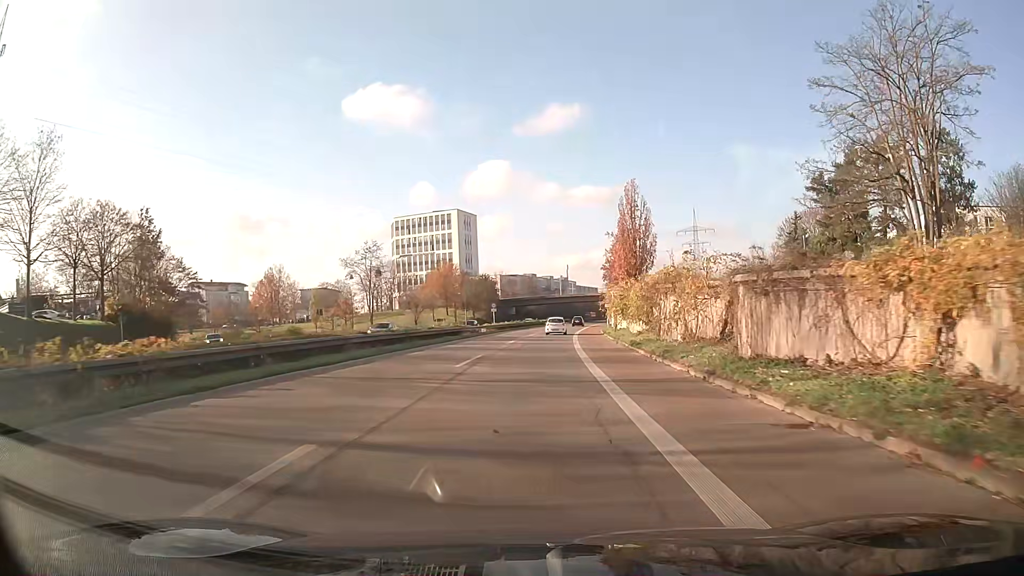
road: trunk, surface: asphalt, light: Day
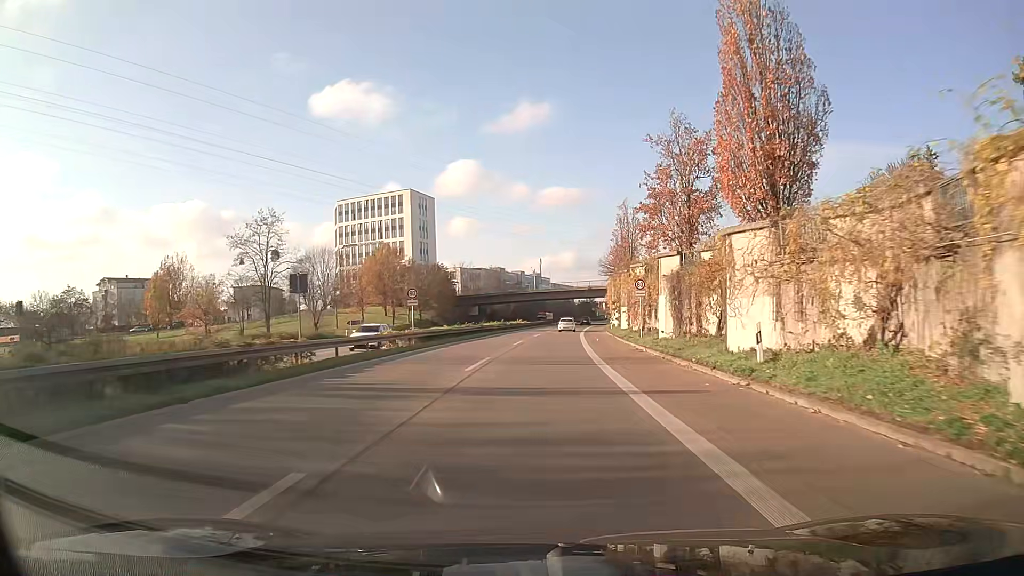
(+0.8, +37.2) m; +3°
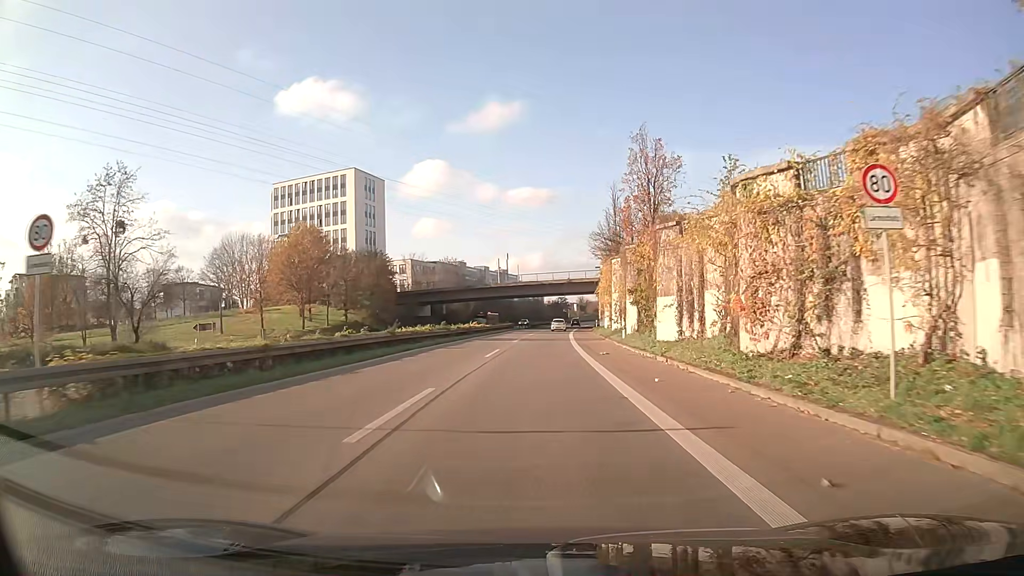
(+0.6, +28.5) m; +3°
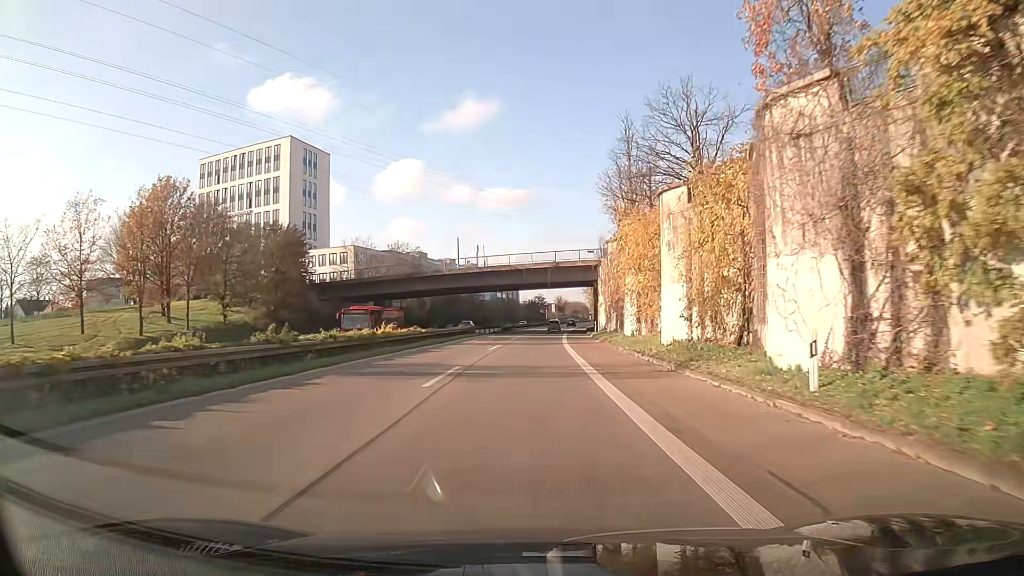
(+0.6, +29.6) m; +2°
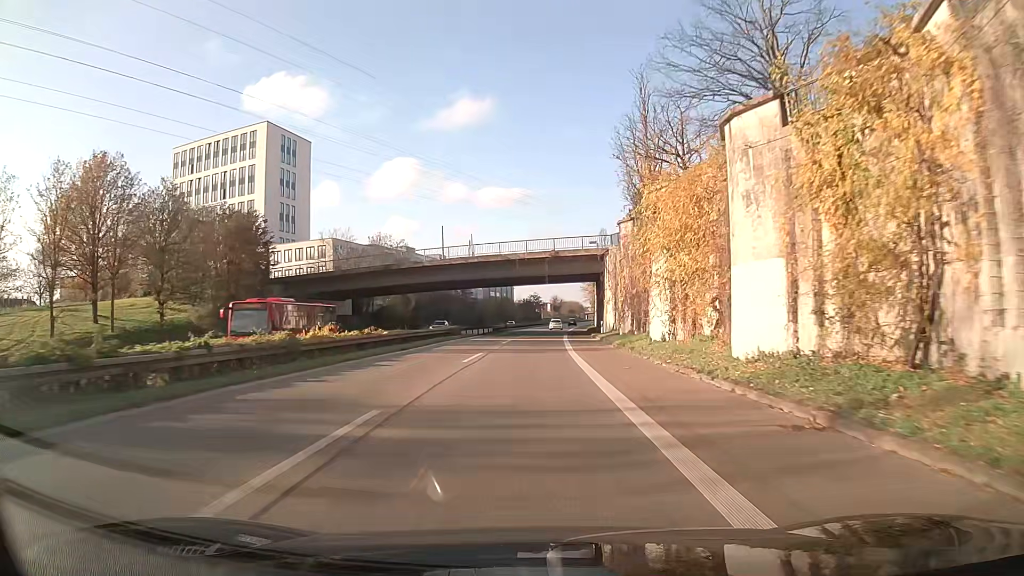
(0.0, +10.1) m; 0°
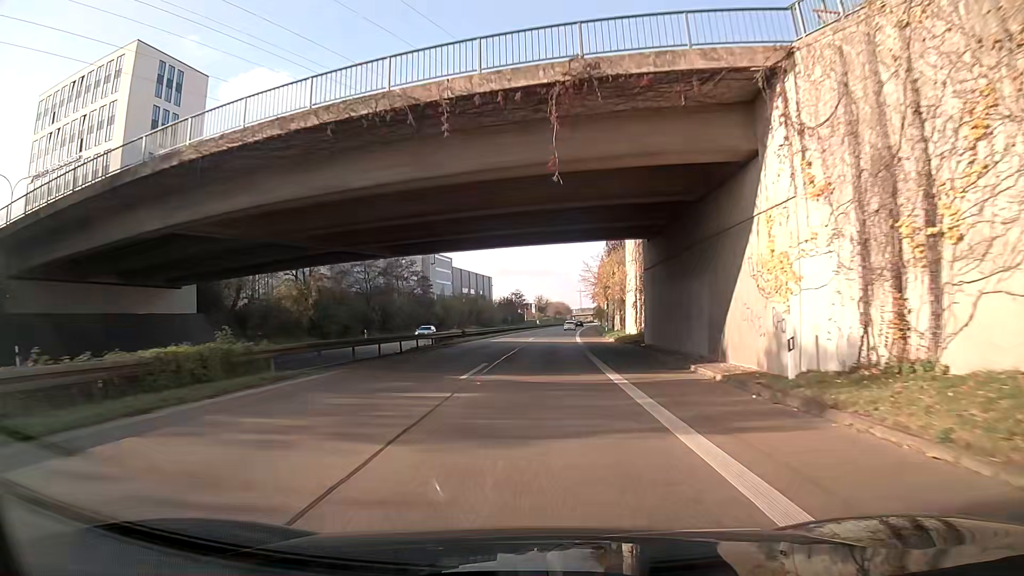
(+0.5, +41.9) m; +2°
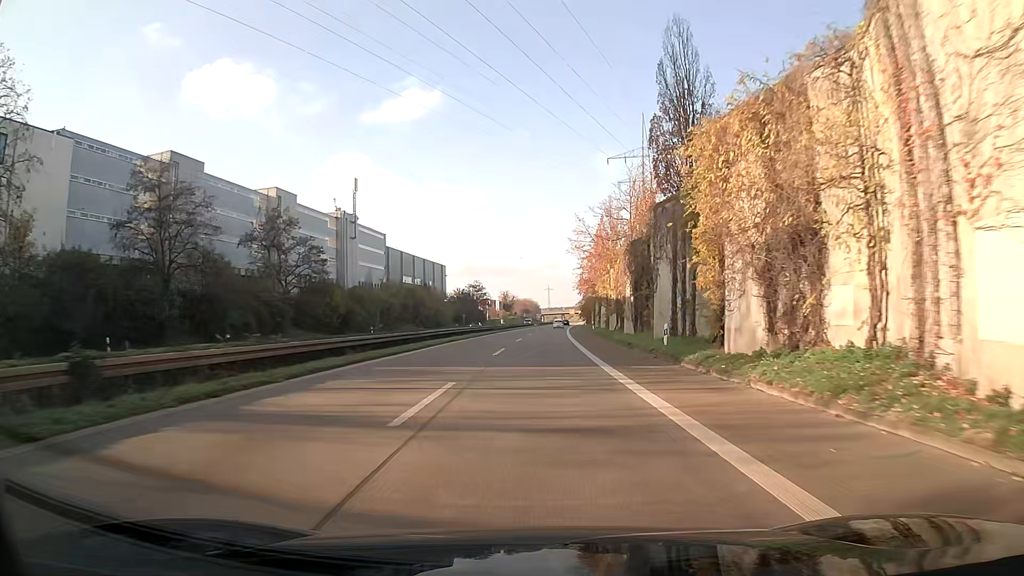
(+0.6, +44.0) m; +2°
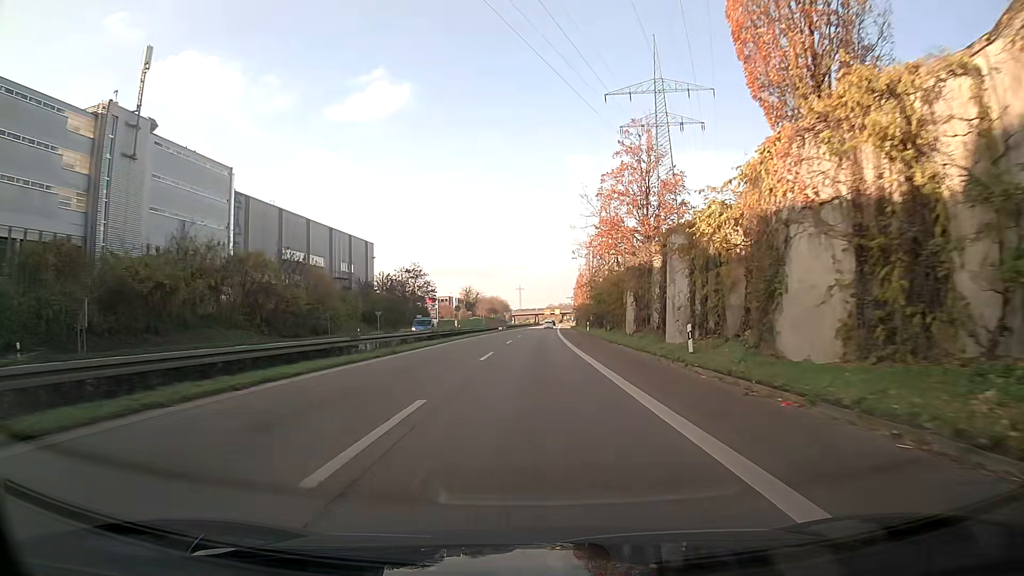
(+1.5, +57.6) m; +3°
